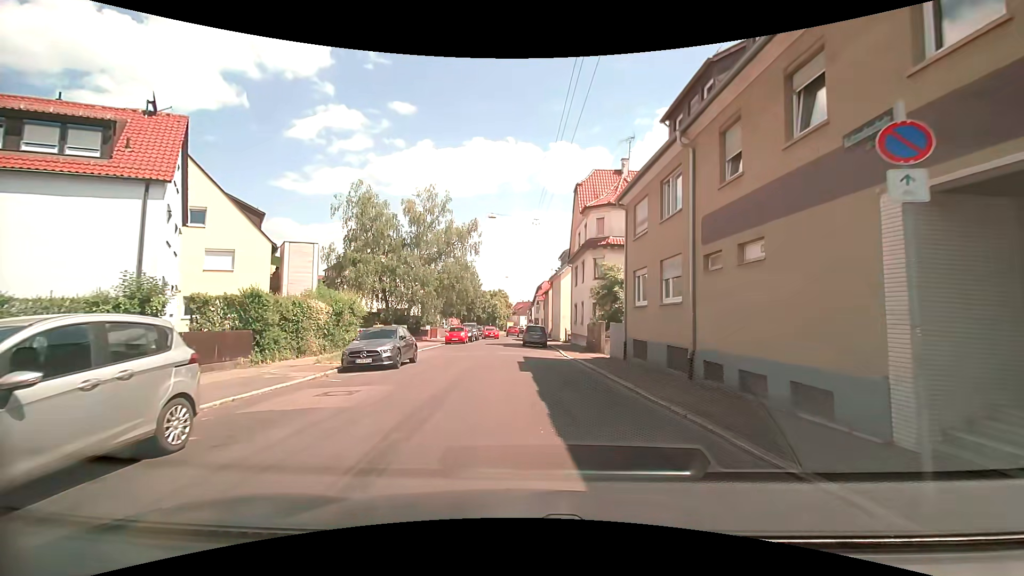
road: residential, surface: asphalt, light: Day
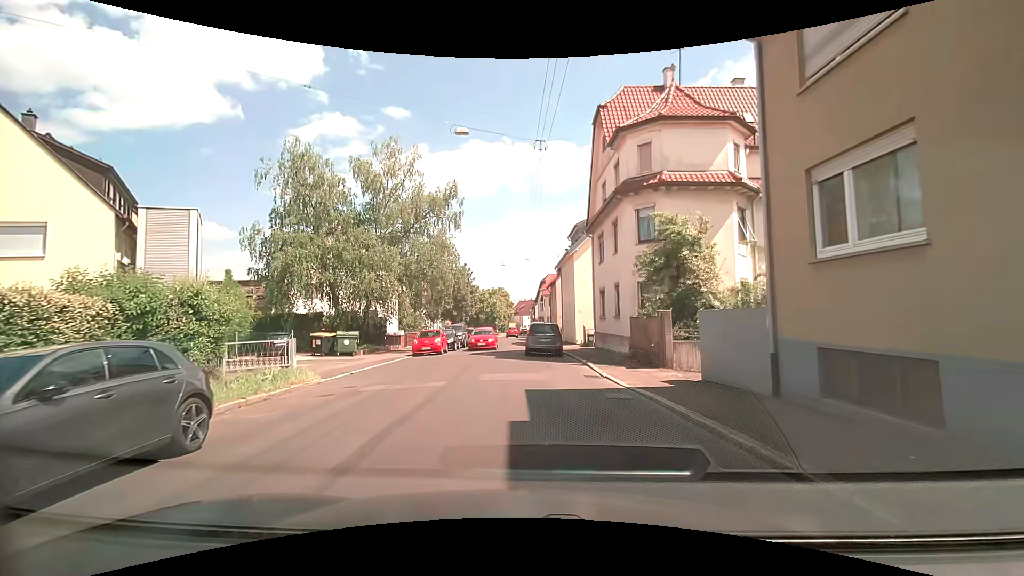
(-0.1, +13.0) m; 0°
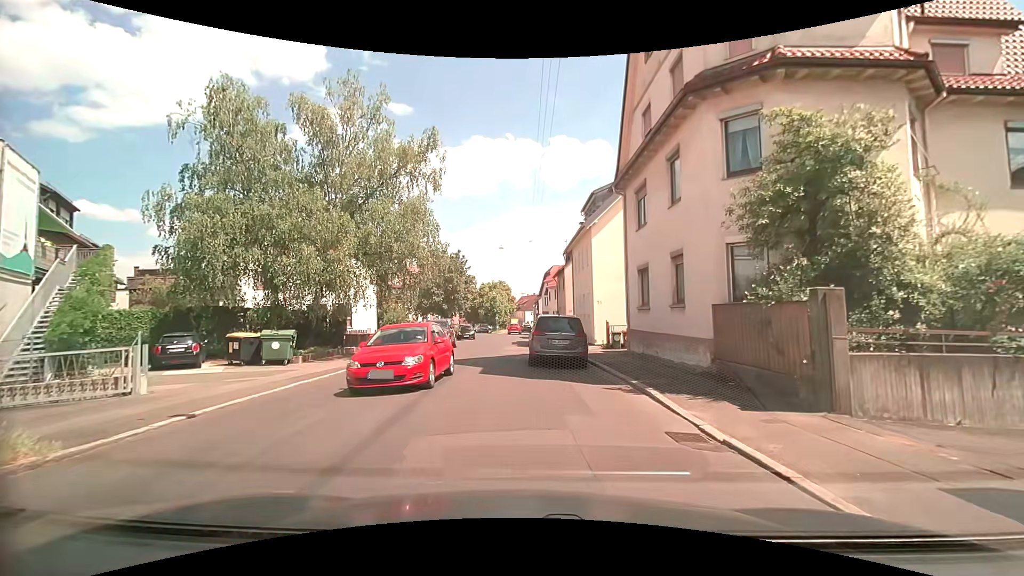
(-0.2, +8.7) m; -1°
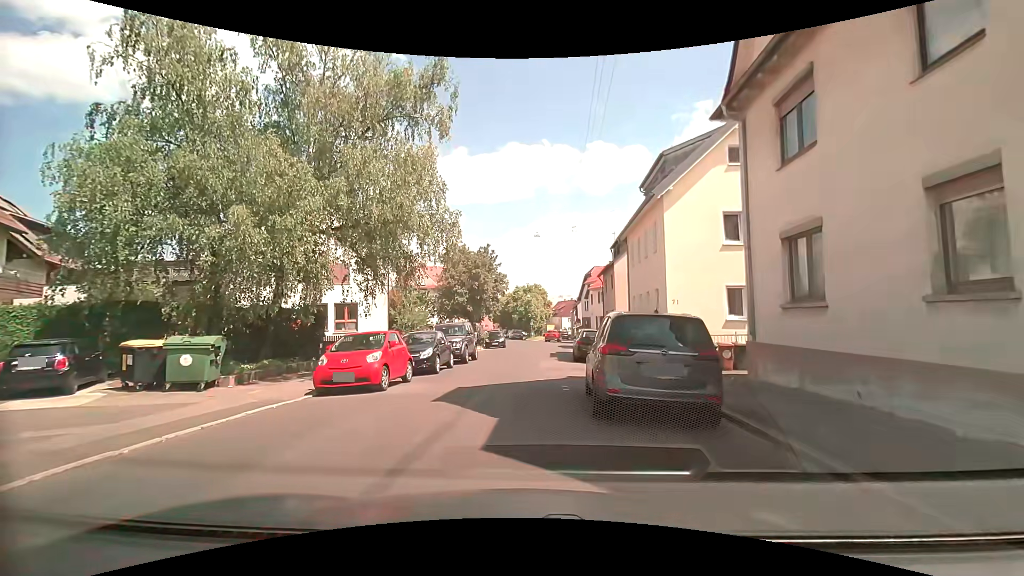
(-0.2, +8.0) m; -5°
